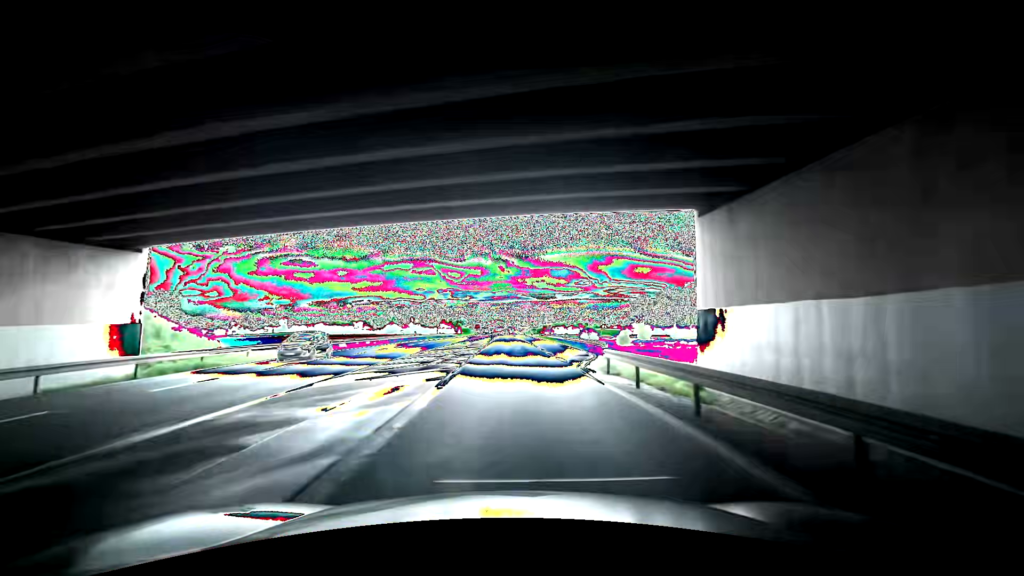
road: primary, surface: asphalt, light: Day
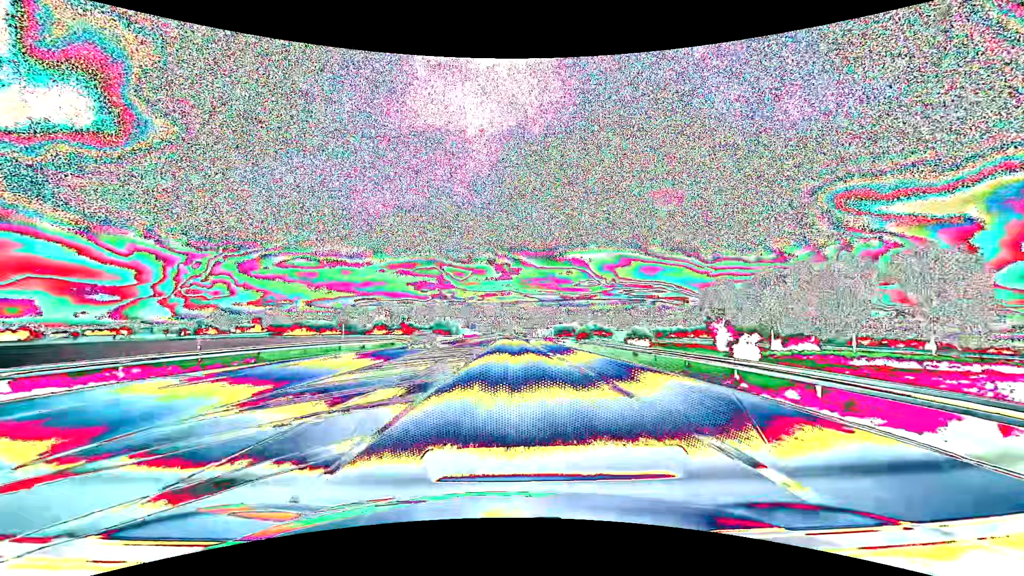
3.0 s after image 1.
(+1.1, +53.7) m; +1°
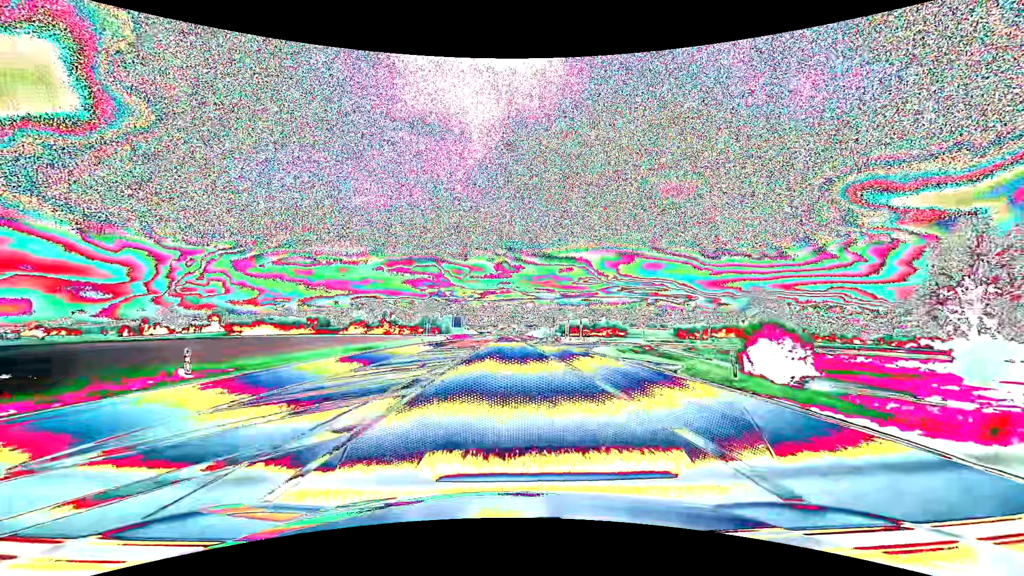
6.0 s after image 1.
(+0.2, +53.8) m; 0°
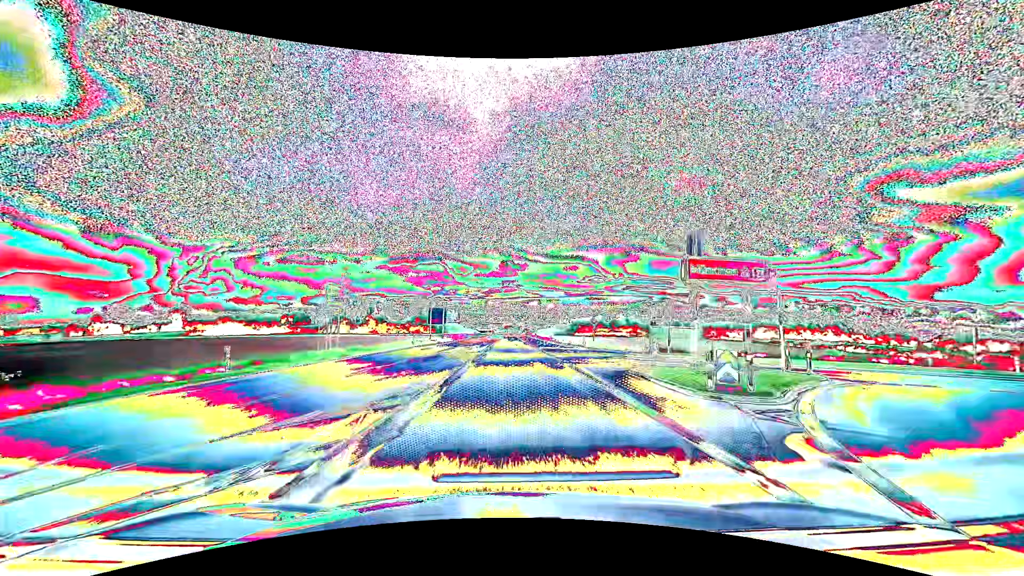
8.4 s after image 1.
(-0.1, +43.2) m; 0°
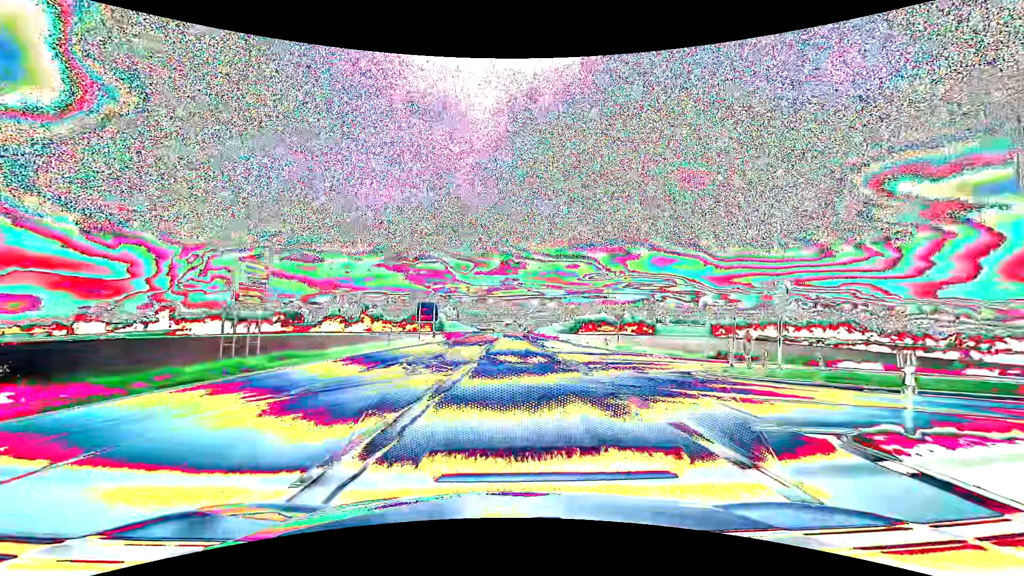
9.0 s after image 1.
(0.0, +10.8) m; 0°
